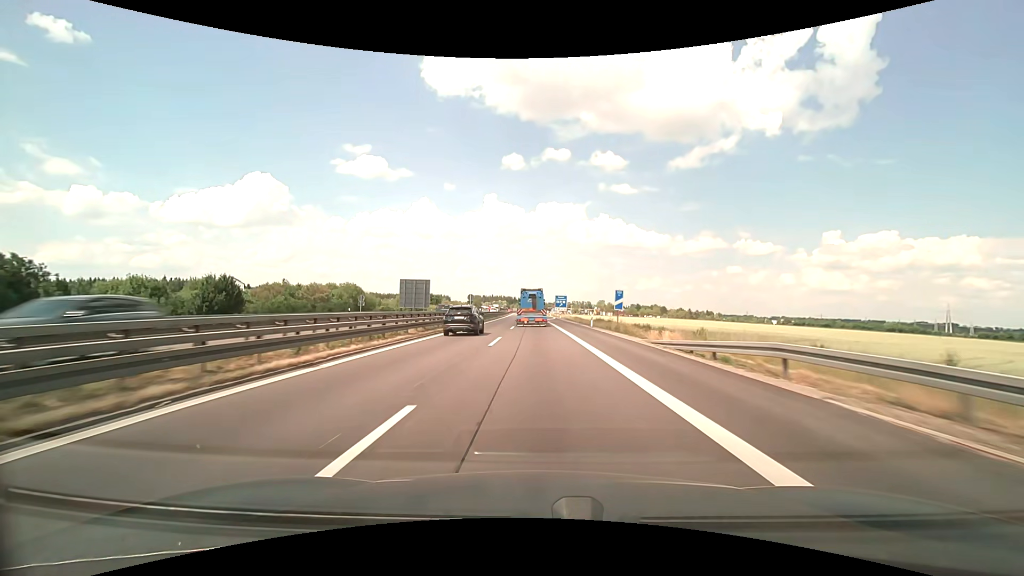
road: motorway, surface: asphalt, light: Day
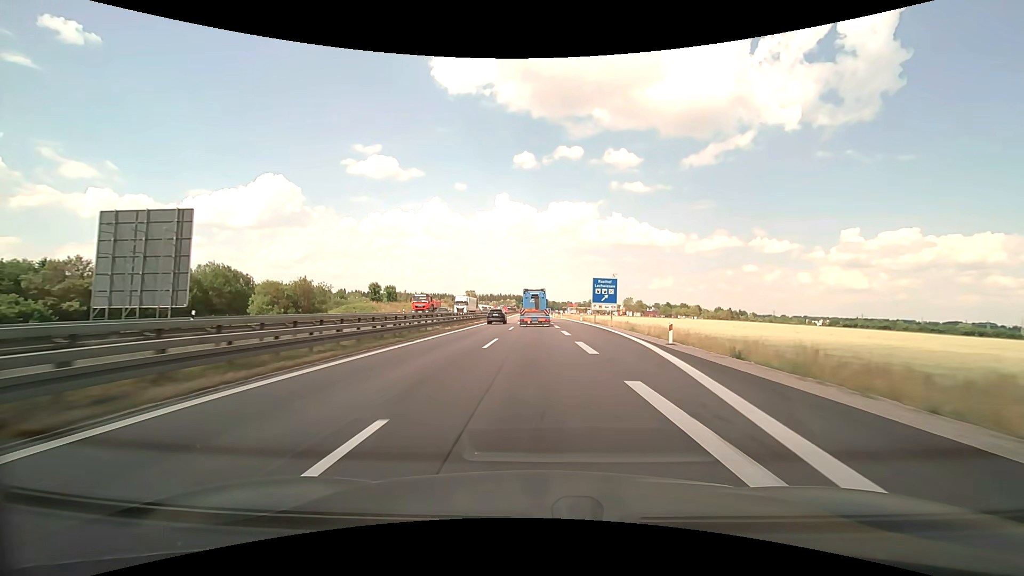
(-0.7, +73.4) m; -1°
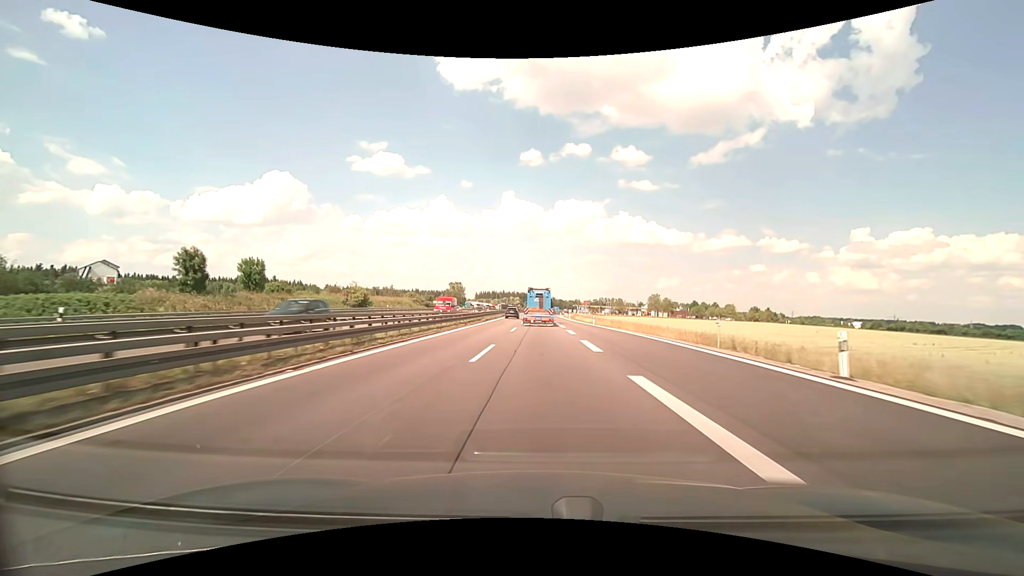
(-0.4, +59.7) m; -1°
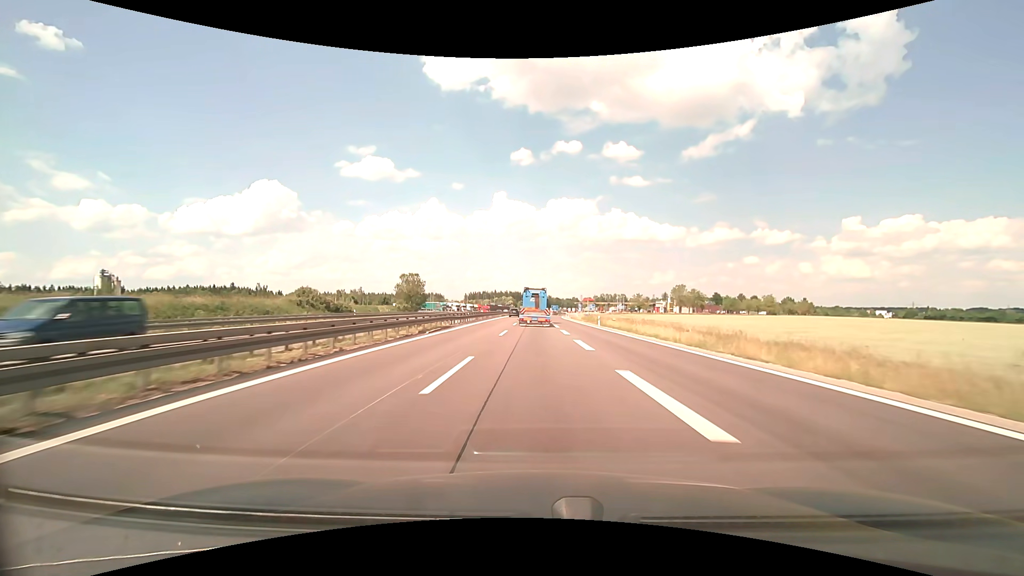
(+0.2, +59.1) m; +1°
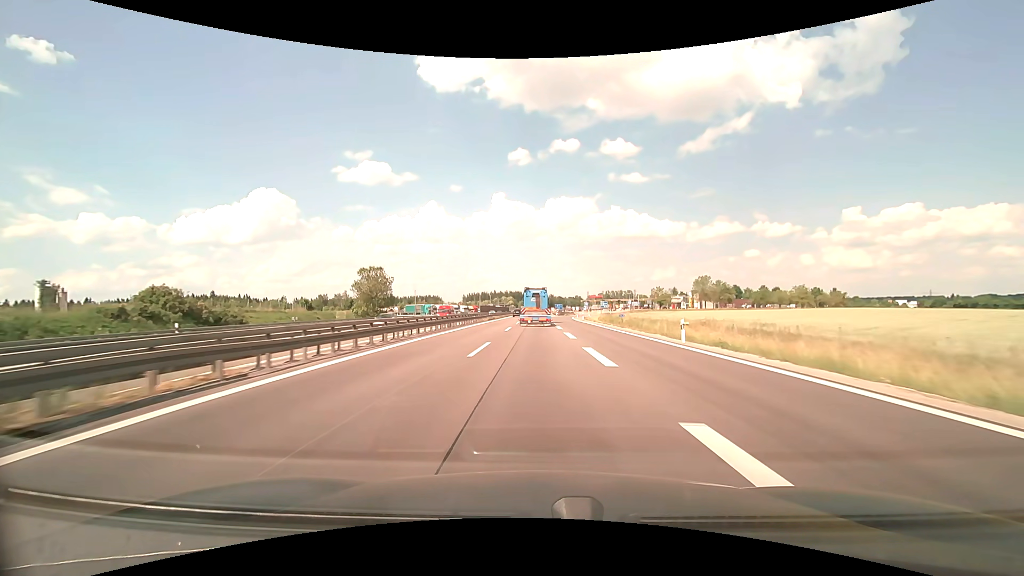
(-0.1, +29.7) m; 0°
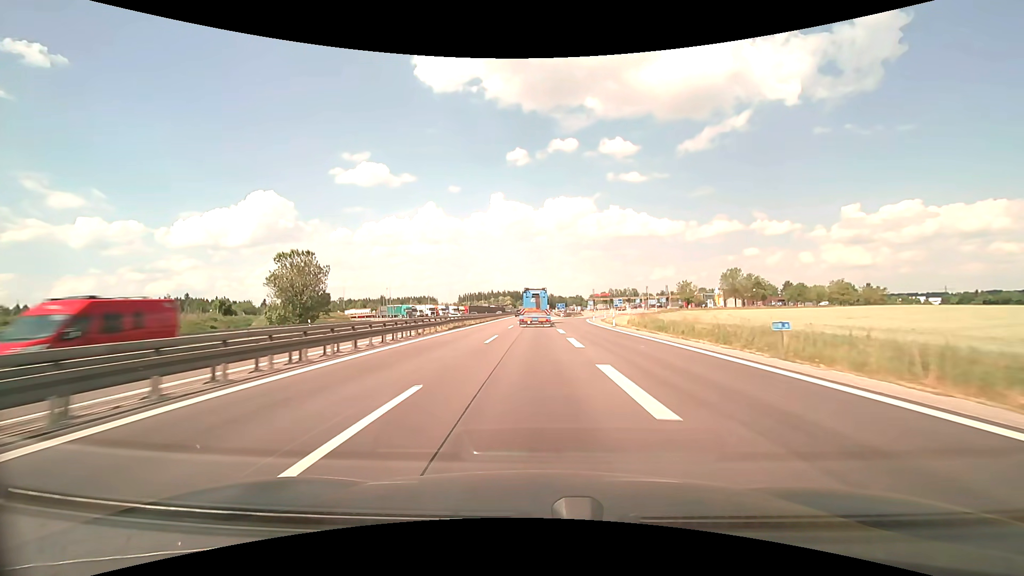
(0.0, +29.9) m; 0°
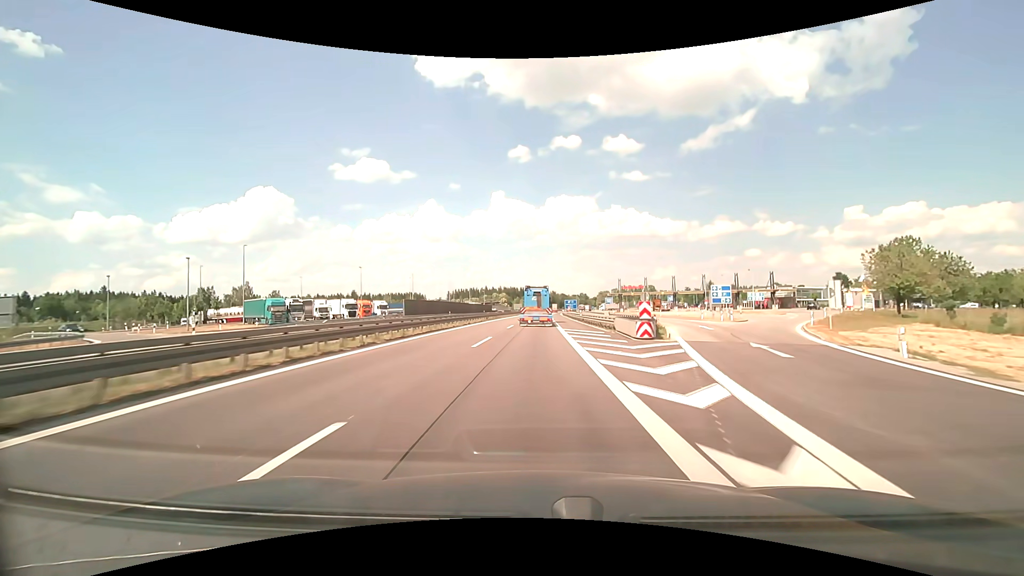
(0.0, +75.4) m; 0°
